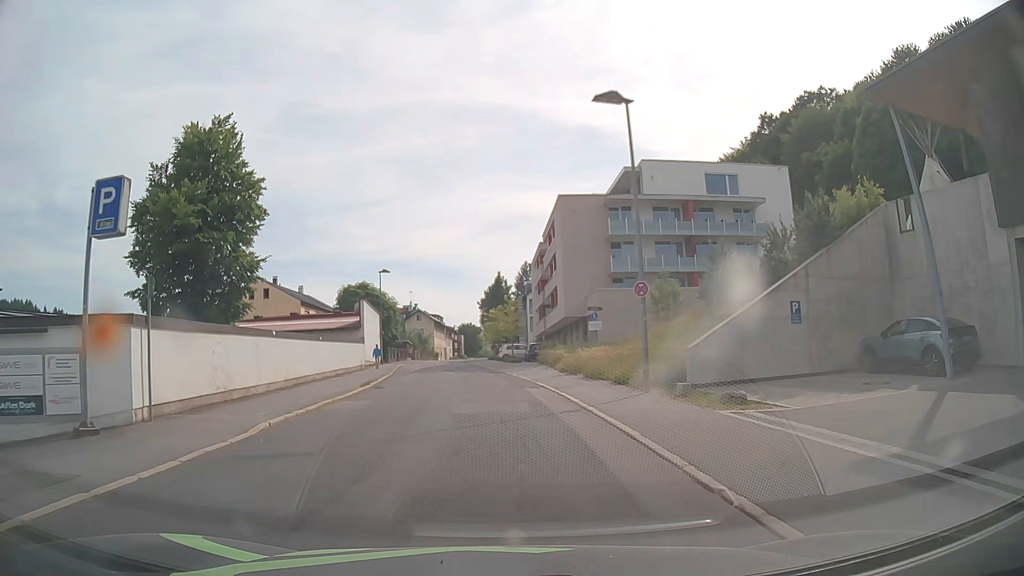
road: residential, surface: asphalt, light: Day
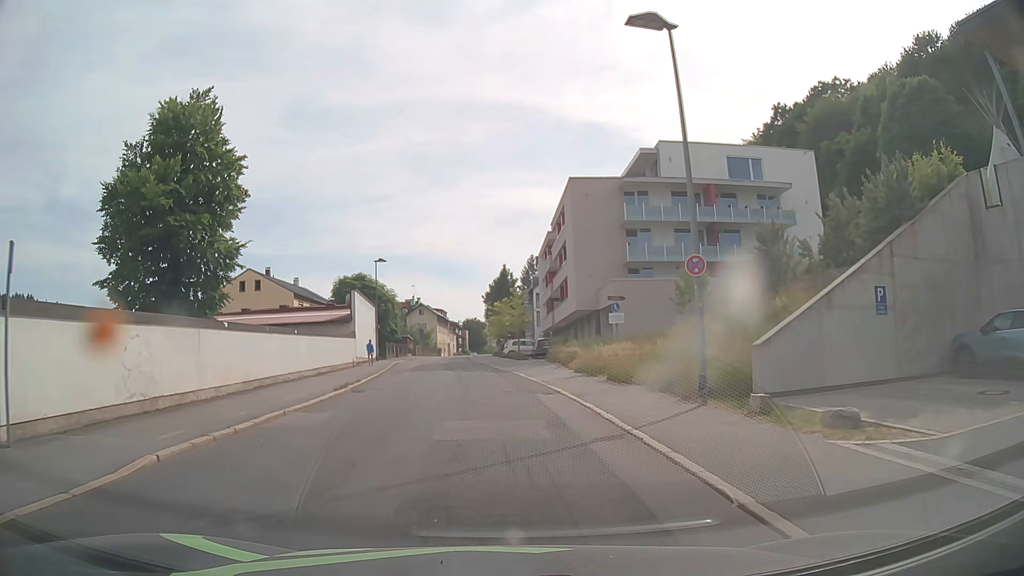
(0.0, +4.5) m; 0°
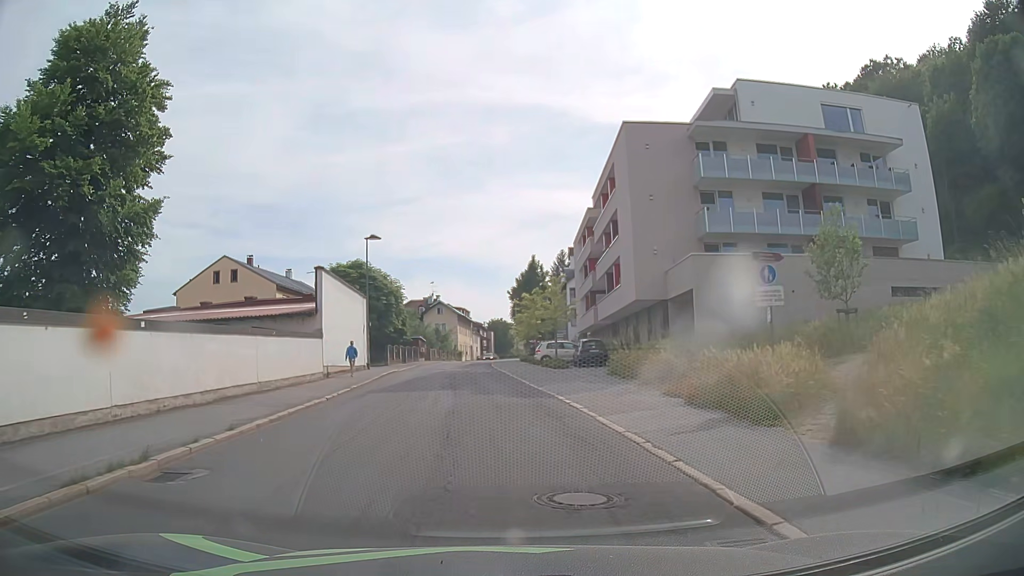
(-0.3, +13.5) m; -2°
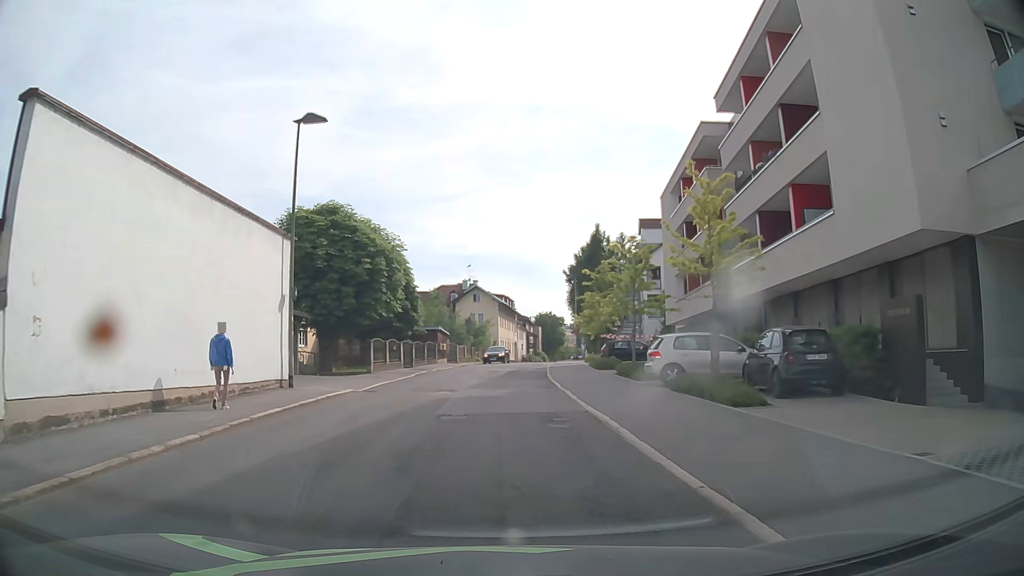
(-0.9, +22.5) m; -4°
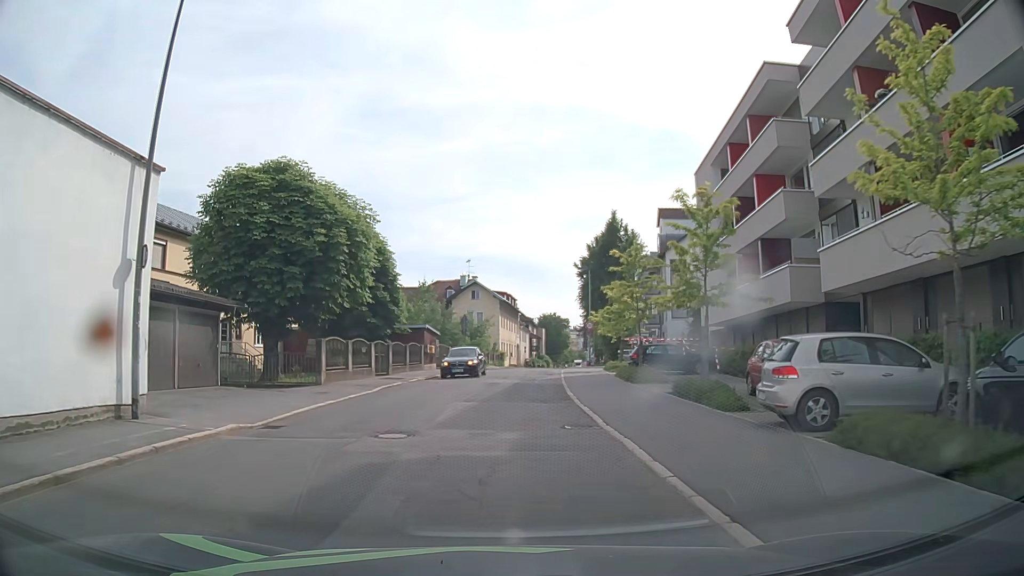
(0.0, +9.0) m; 0°
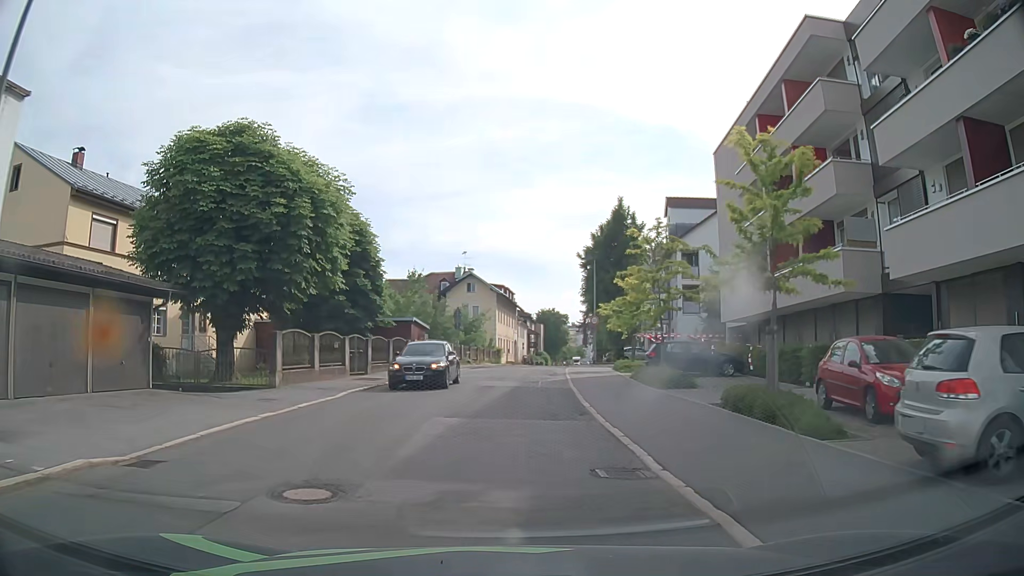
(0.0, +4.5) m; 0°
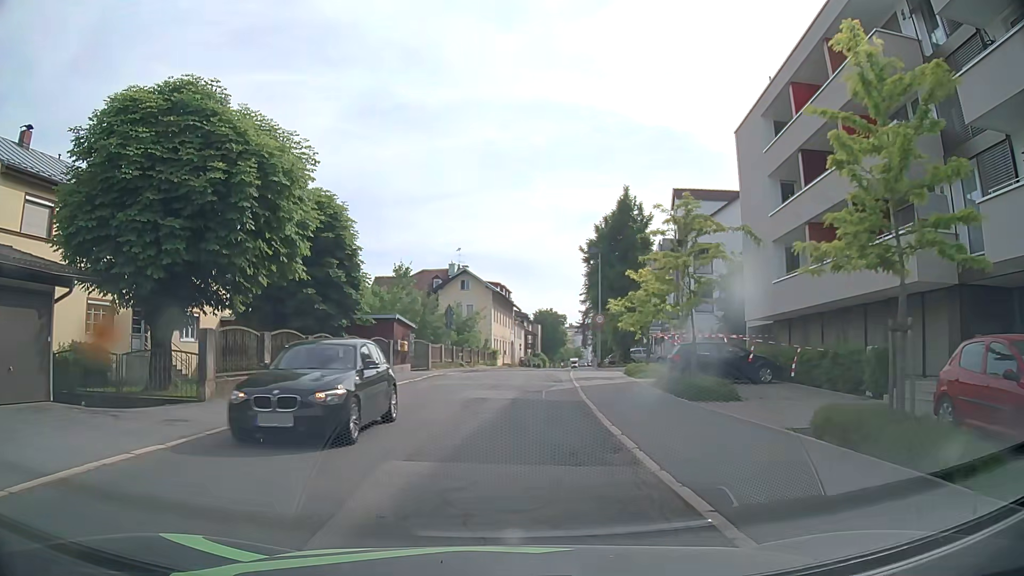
(0.0, +4.5) m; +1°
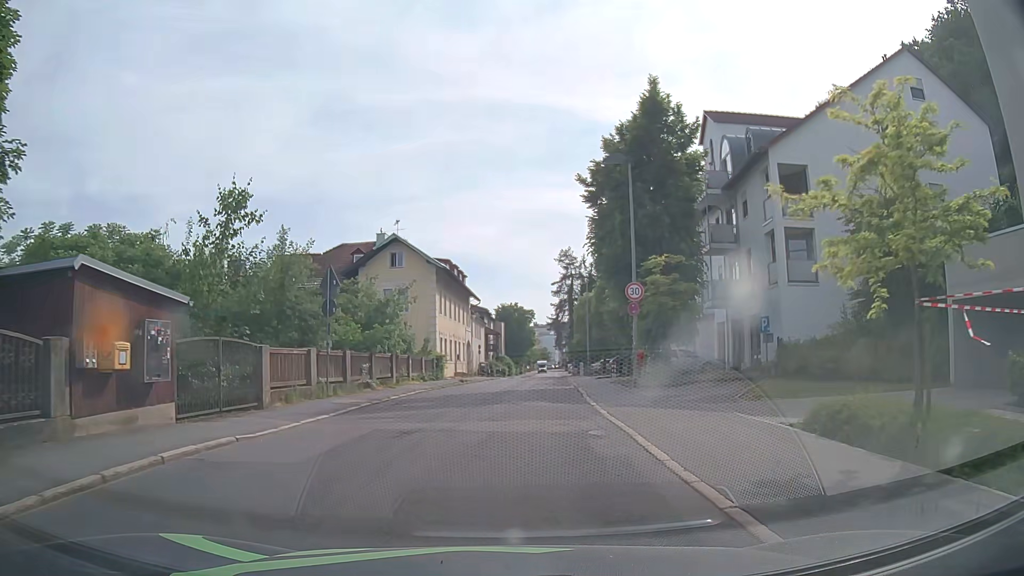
(+0.3, +22.6) m; +3°
(0, +10) (0, +20) (+1, +30) (+2, +40) (+2, +50) (+3, +60) (+4, +70) (+5, +80) (+6, +90) (+6, +100) m
